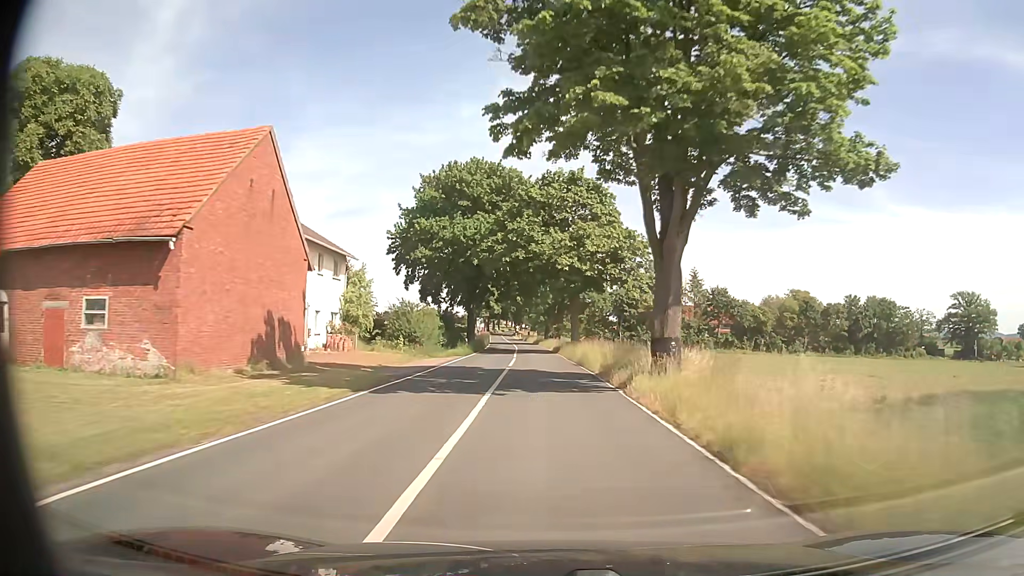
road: secondary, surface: asphalt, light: Day
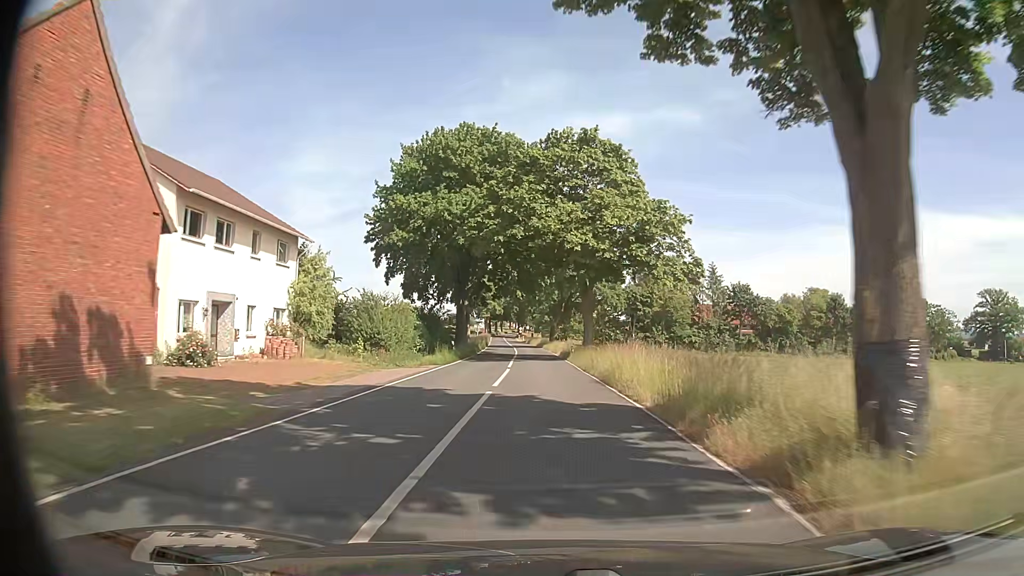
(0.0, +10.8) m; 0°
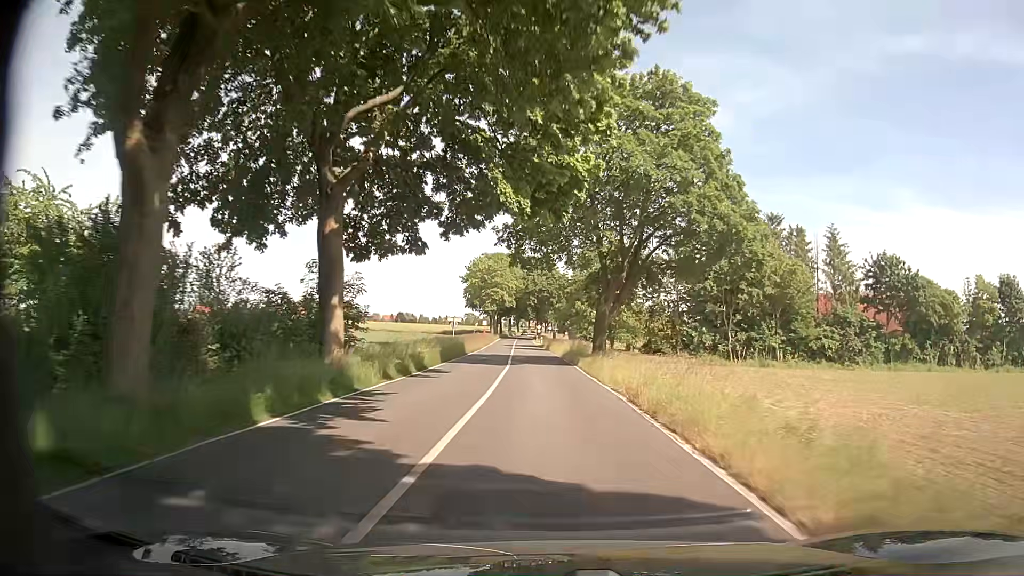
(-0.6, +43.0) m; -3°
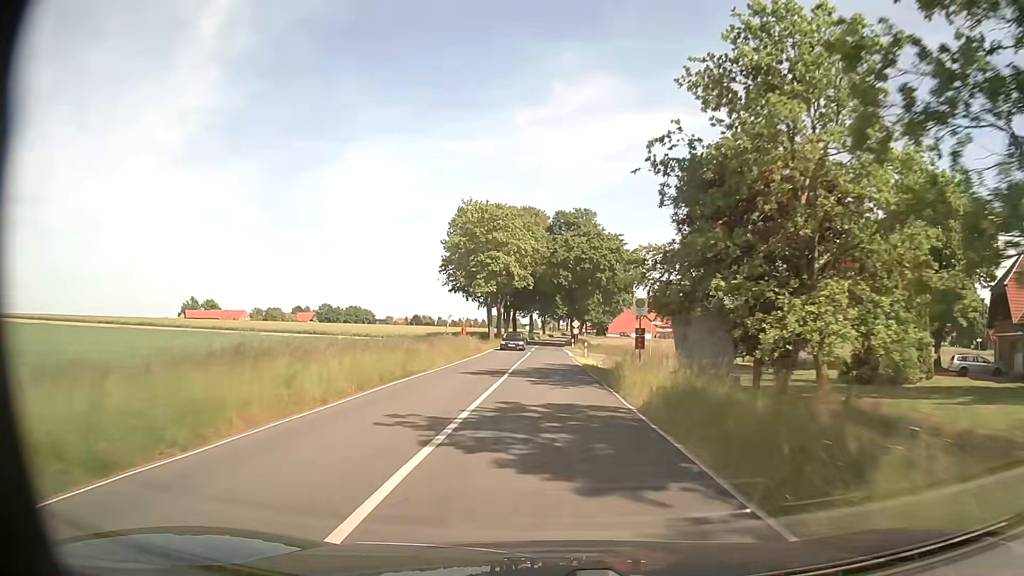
(-0.6, +53.8) m; -2°
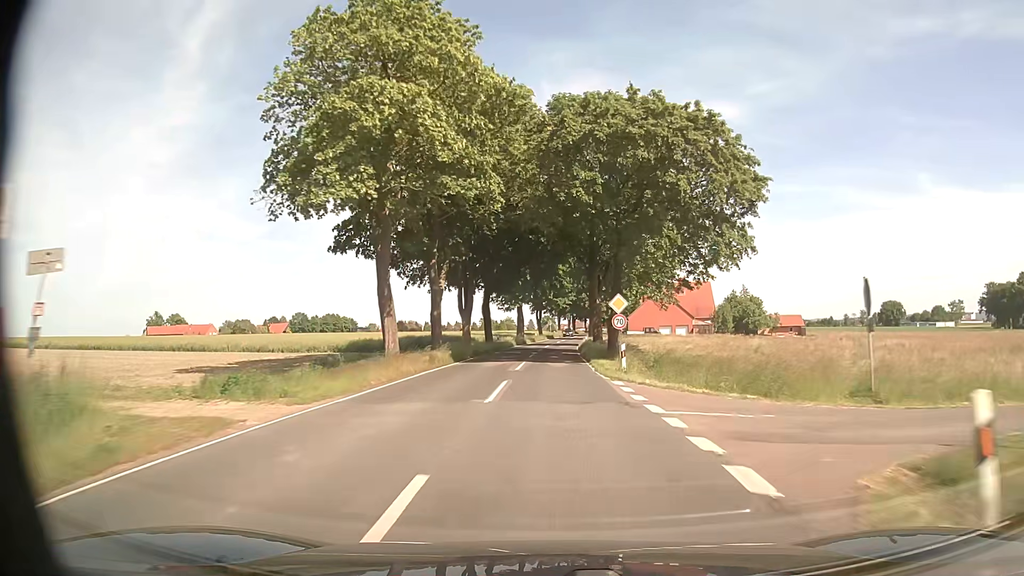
(-0.1, +42.9) m; 0°
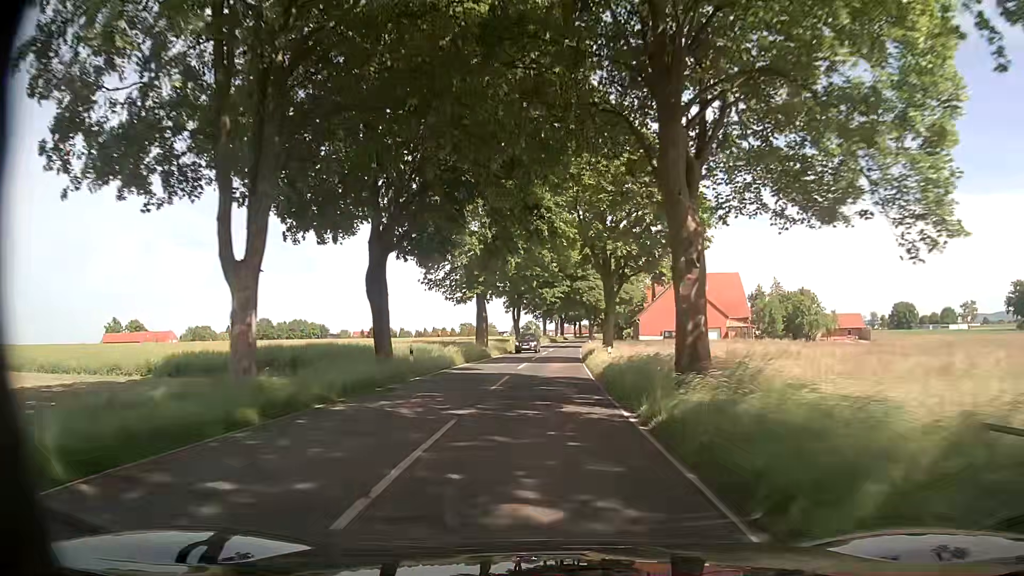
(+0.3, +32.1) m; +1°
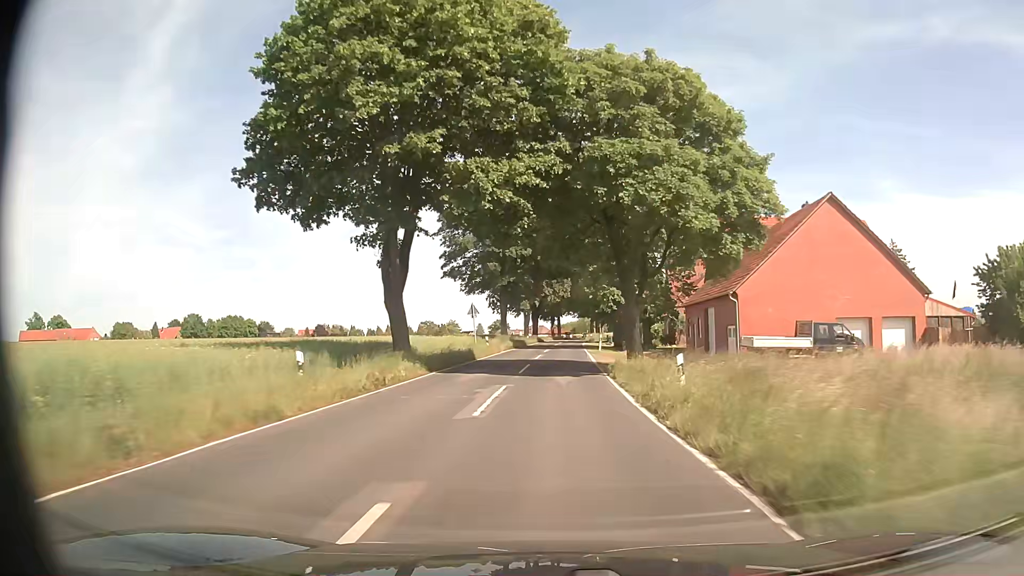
(+1.1, +53.6) m; +2°
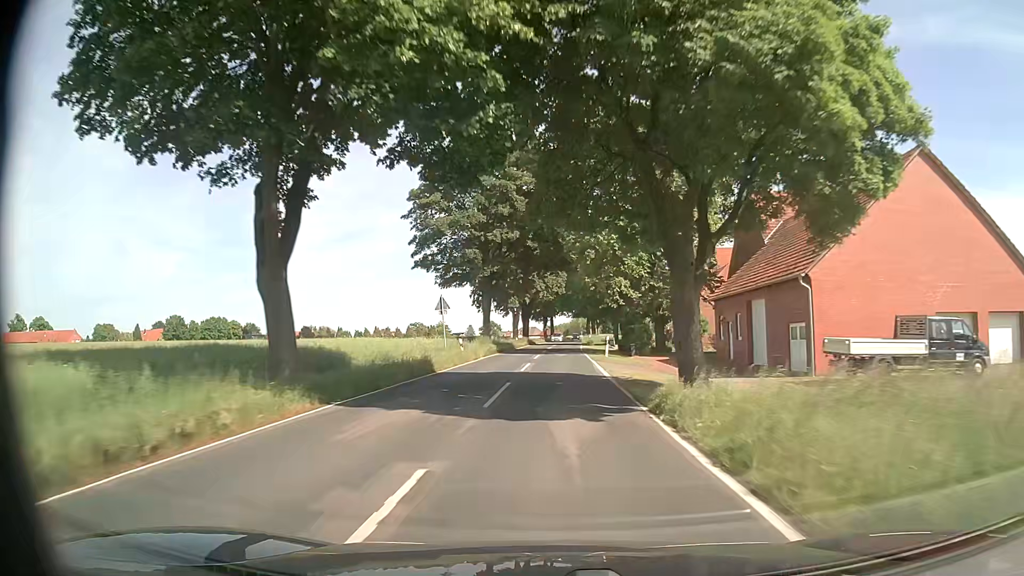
(+0.1, +10.7) m; +1°
(0, +10) (0, +20) (0, +30) (+1, +40) (+1, +50) (+1, +60) (+2, +70) (+2, +80) (+3, +90) (+3, +100) m
